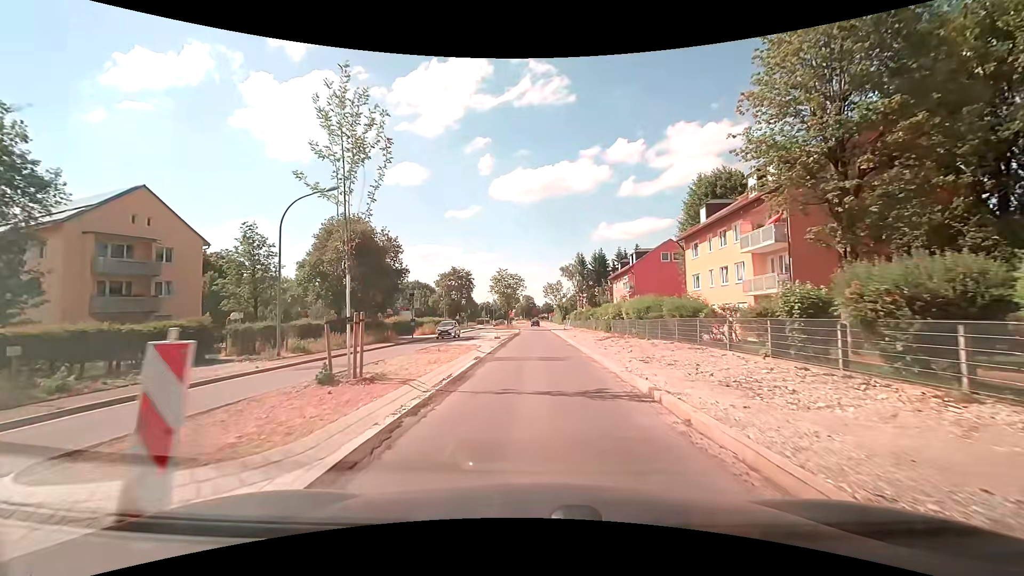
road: secondary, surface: asphalt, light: Day
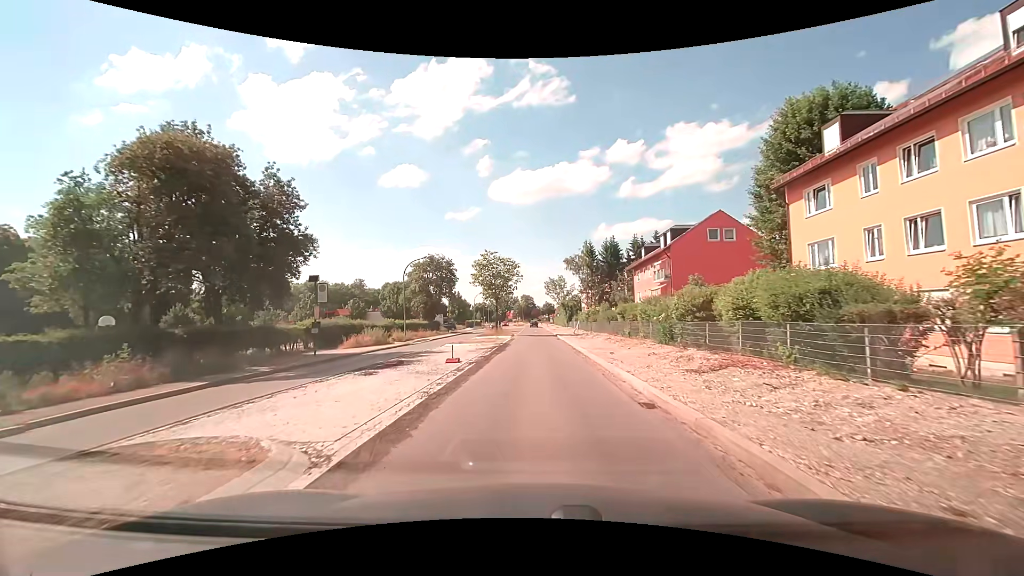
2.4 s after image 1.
(0.0, +19.0) m; +1°
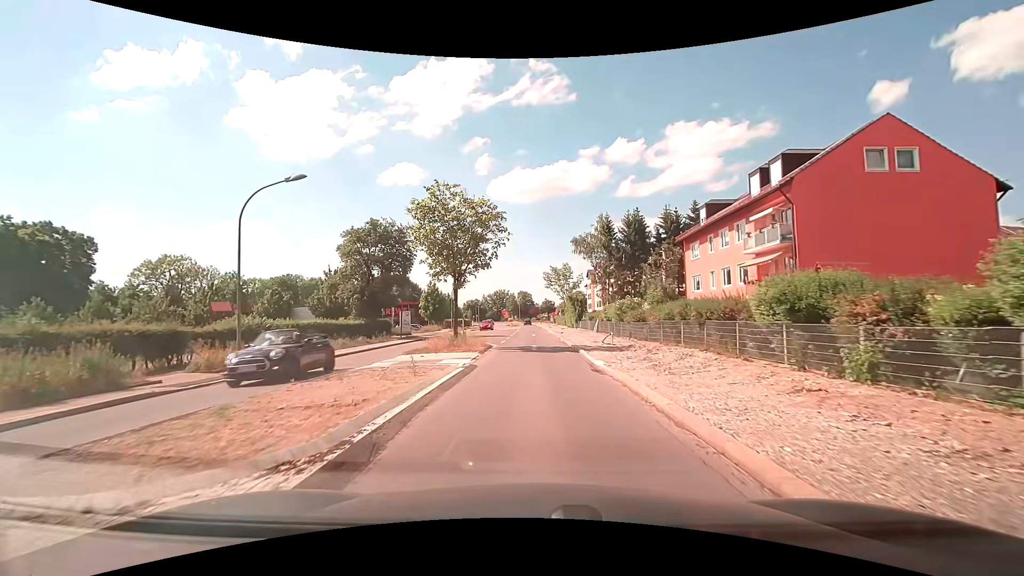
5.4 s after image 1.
(-0.3, +24.3) m; -1°
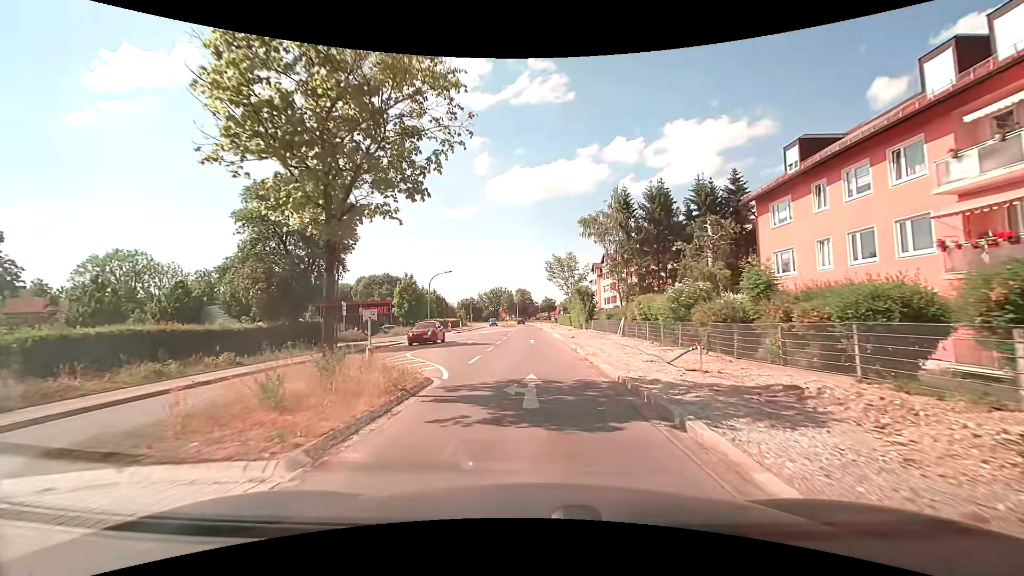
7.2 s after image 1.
(+0.1, +15.0) m; 0°
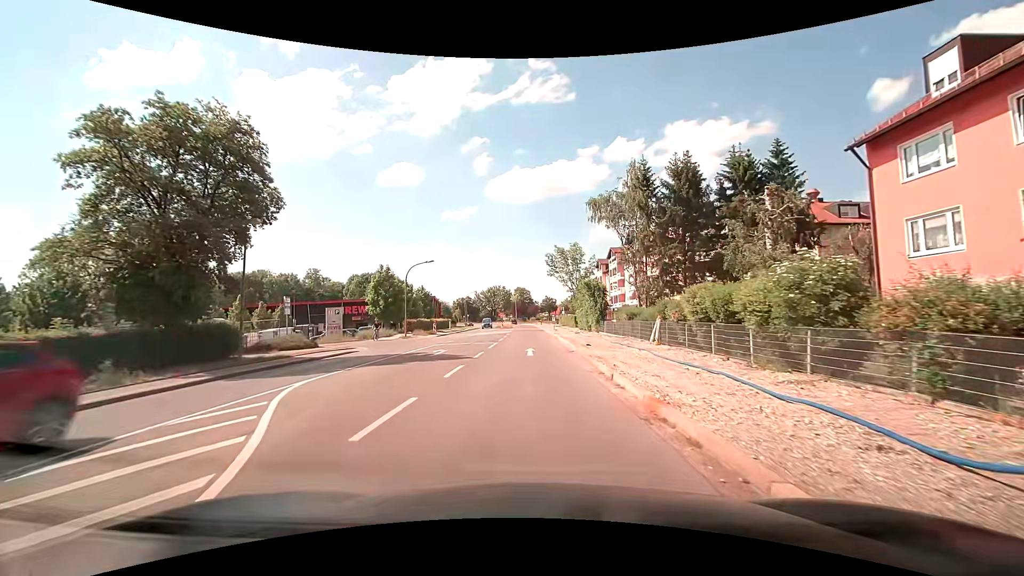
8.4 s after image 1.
(+0.1, +10.2) m; 0°
(0, +10) (0, +20) (0, +30) (-1, +40) (-1, +50) (-1, +60) (-1, +70) (-1, +80) (-2, +90) (-3, +100) m
